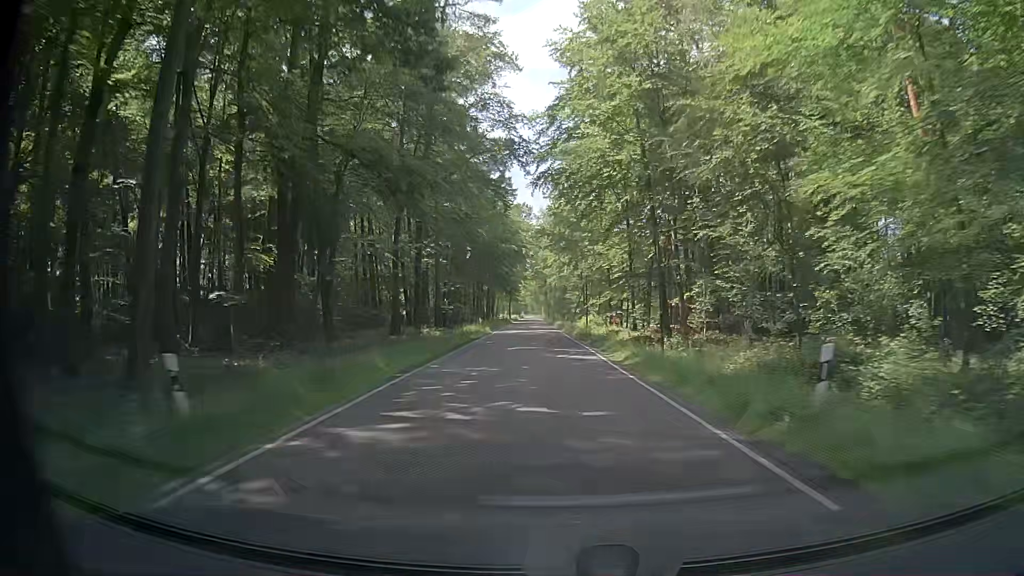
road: secondary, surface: asphalt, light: Day
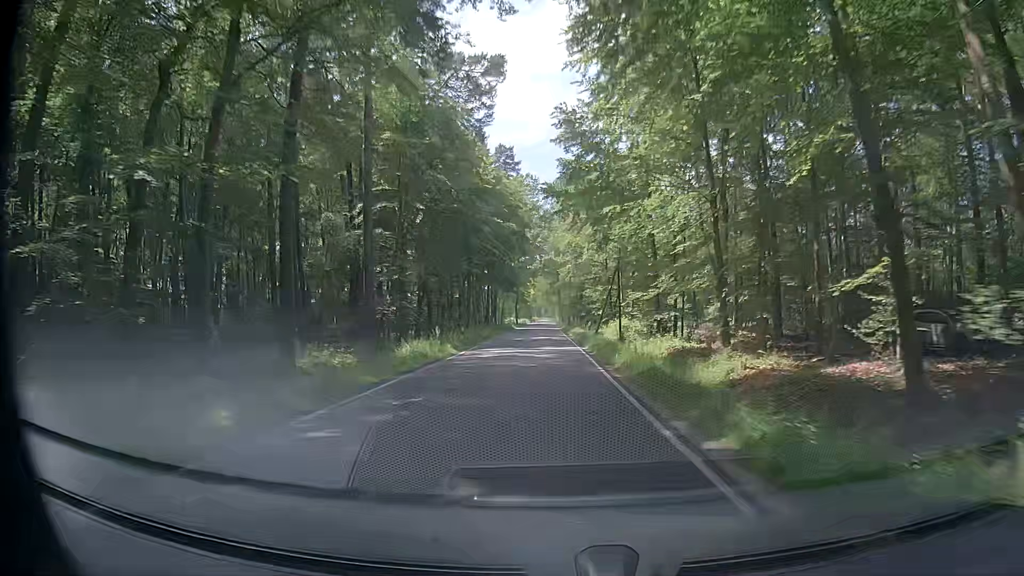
(0.0, +23.7) m; 0°
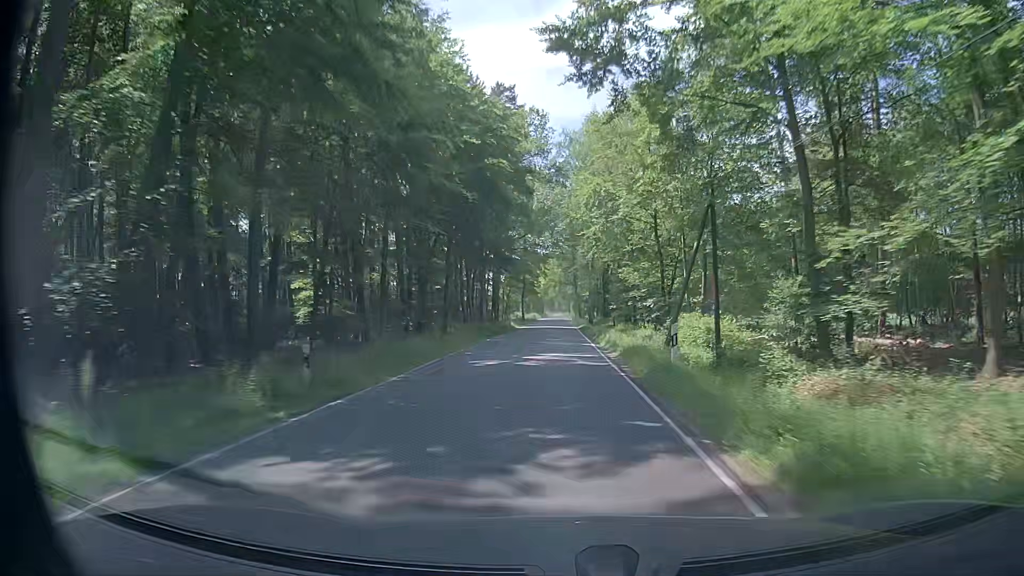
(-0.6, +23.9) m; -2°
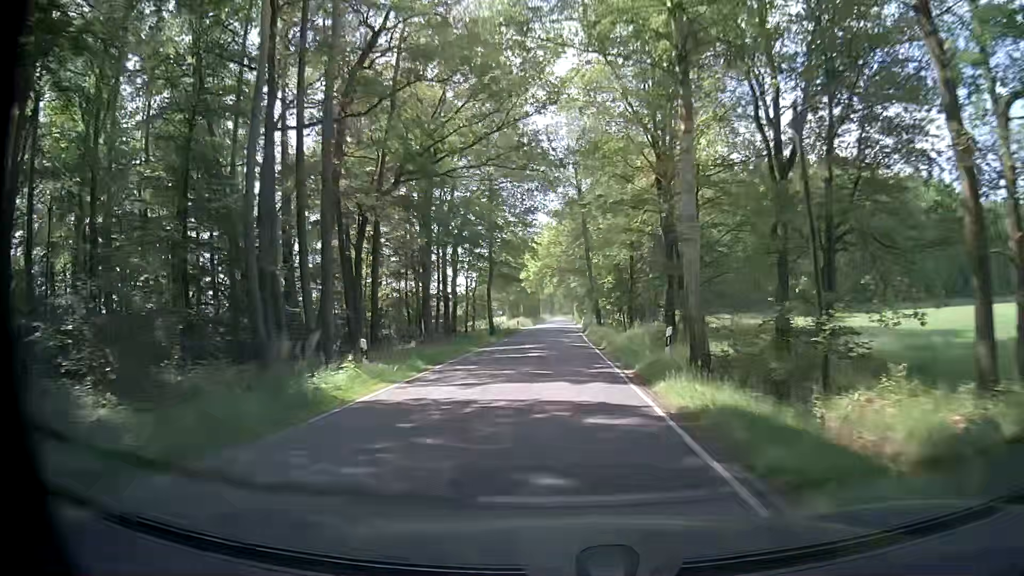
(+0.3, +48.2) m; 0°
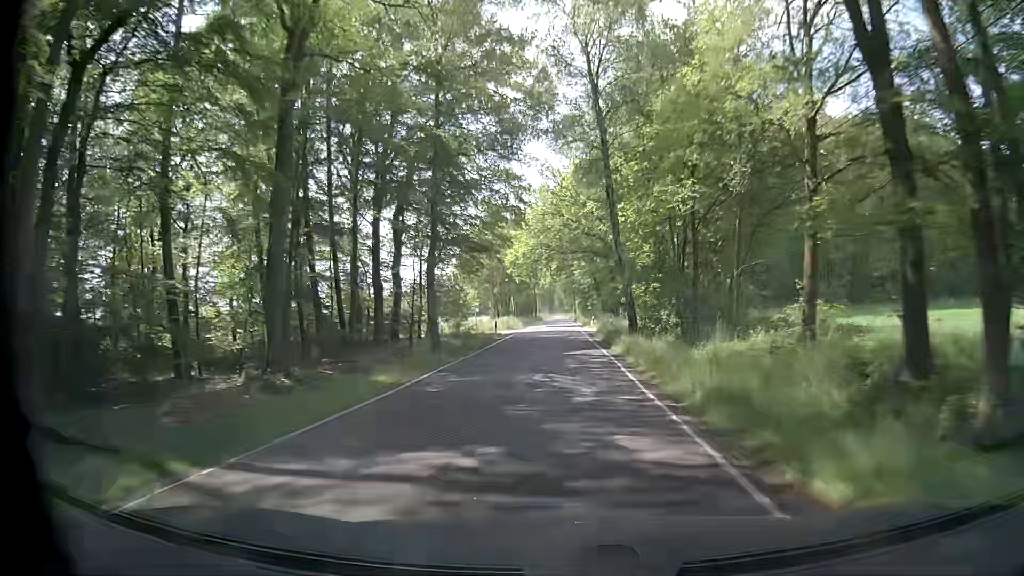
(0.0, +24.8) m; +1°
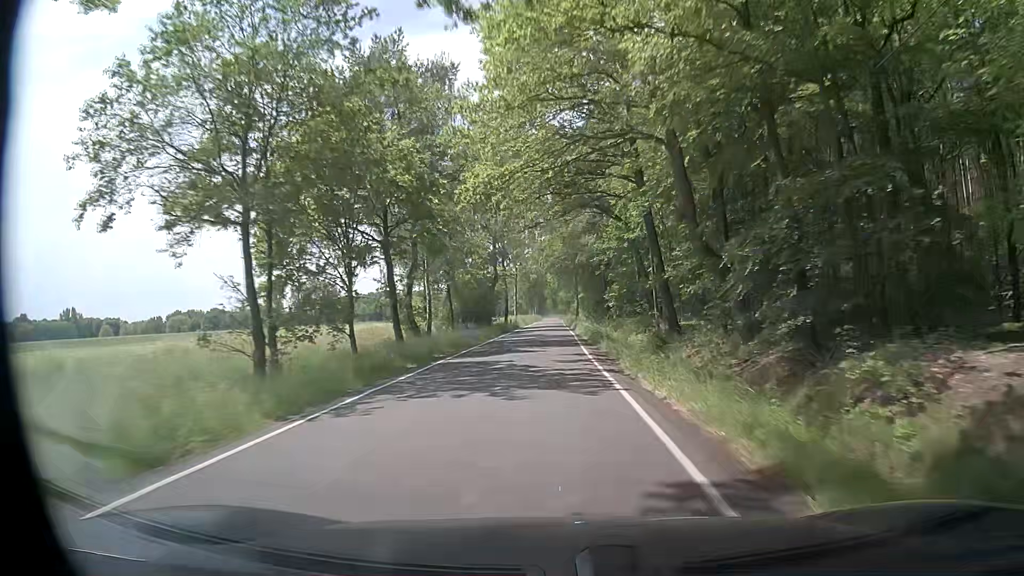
(-0.3, +63.2) m; -1°
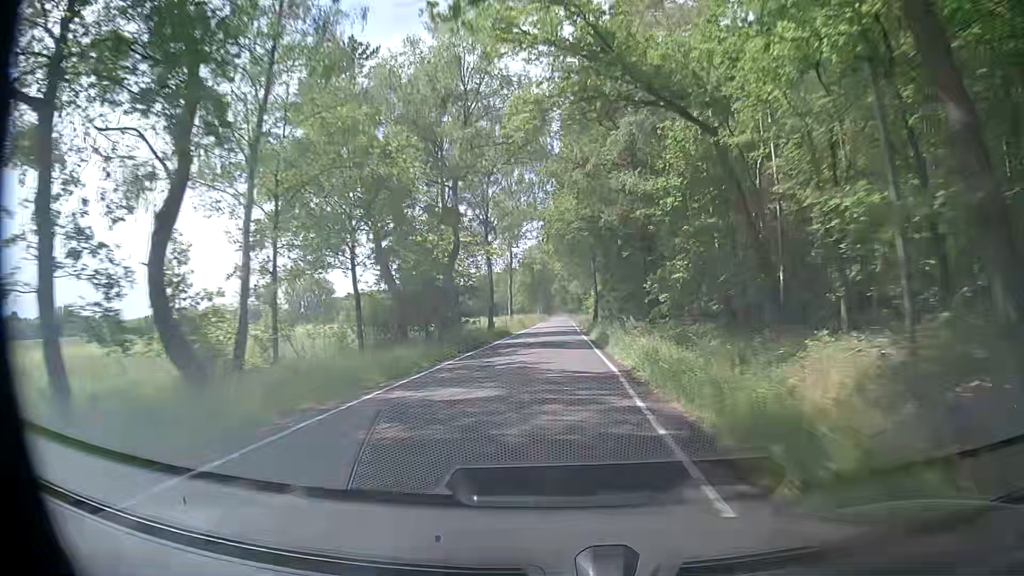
(0.0, +25.4) m; +1°
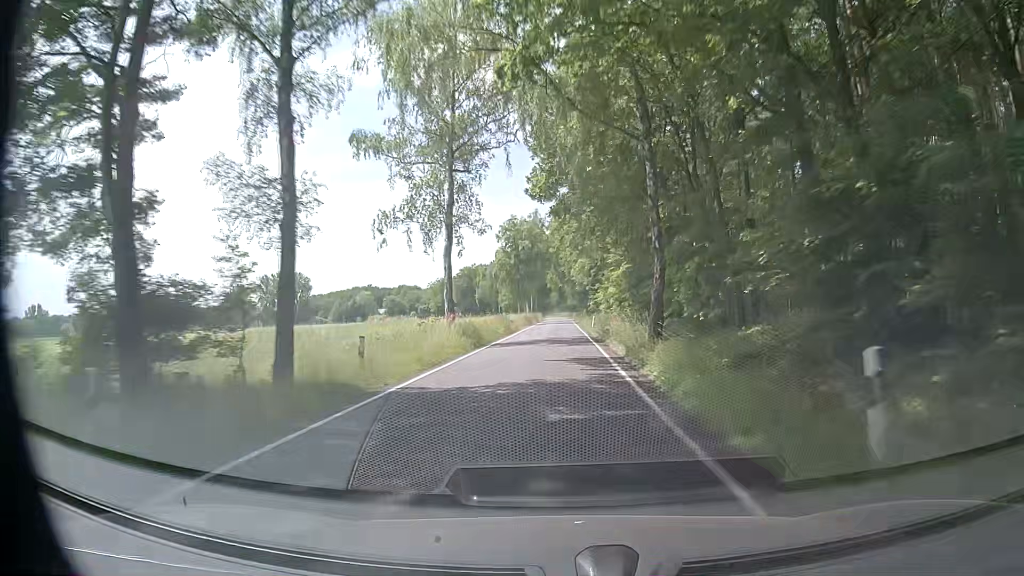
(-1.1, +38.2) m; -2°
(0, +10) (0, +20) (0, +30) (+1, +40) (+1, +50) (+1, +60) (+1, +70) (+2, +80) (+2, +90) (+2, +100) m
